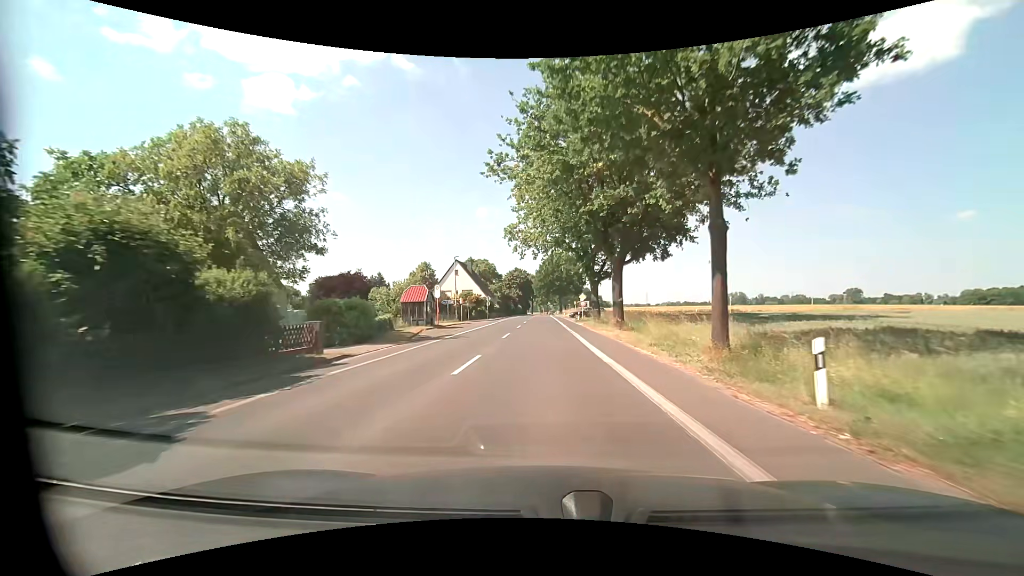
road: tertiary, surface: asphalt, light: Day
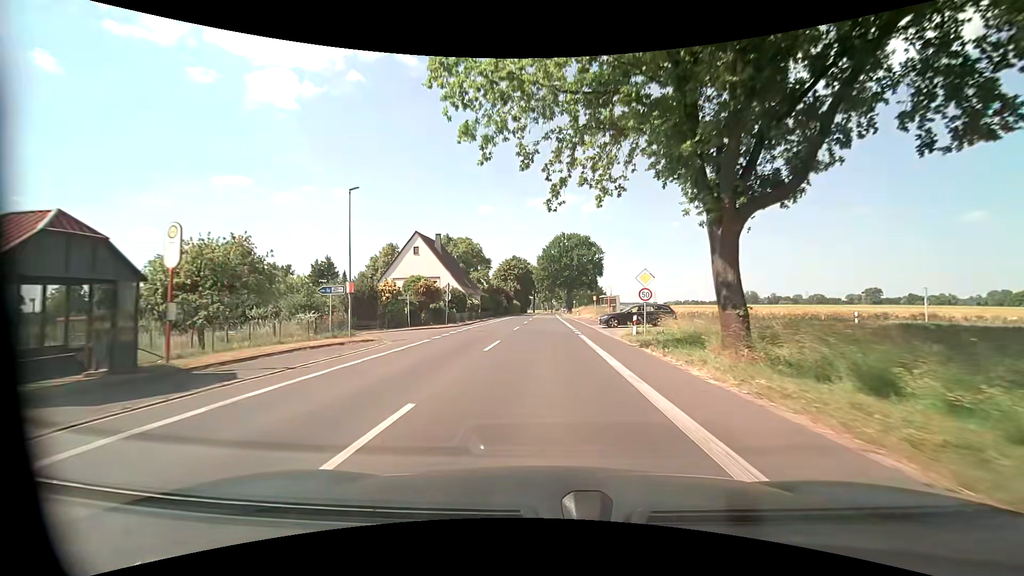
(-0.4, +32.3) m; -1°
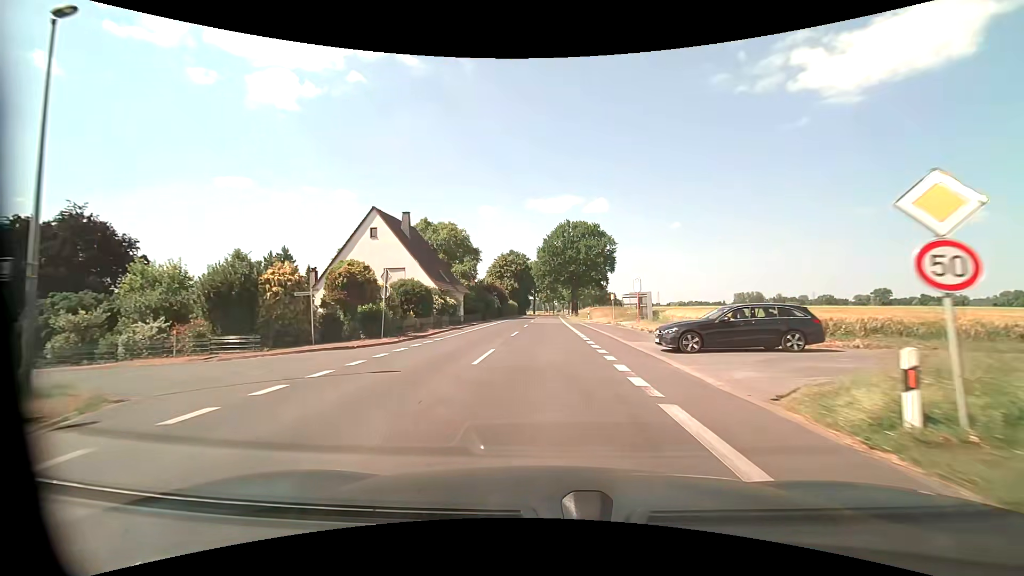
(+0.1, +16.2) m; 0°
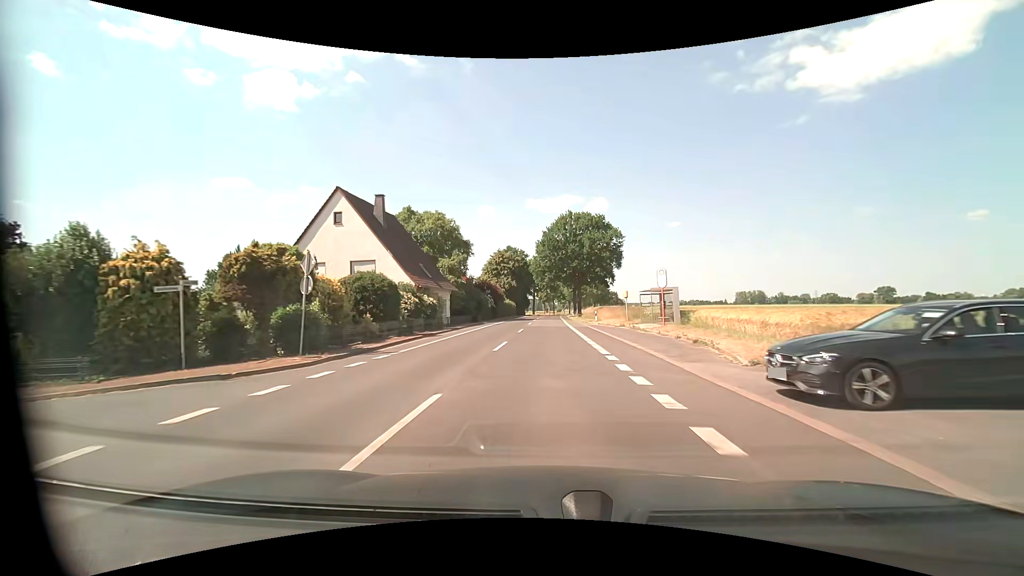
(0.0, +8.1) m; 0°
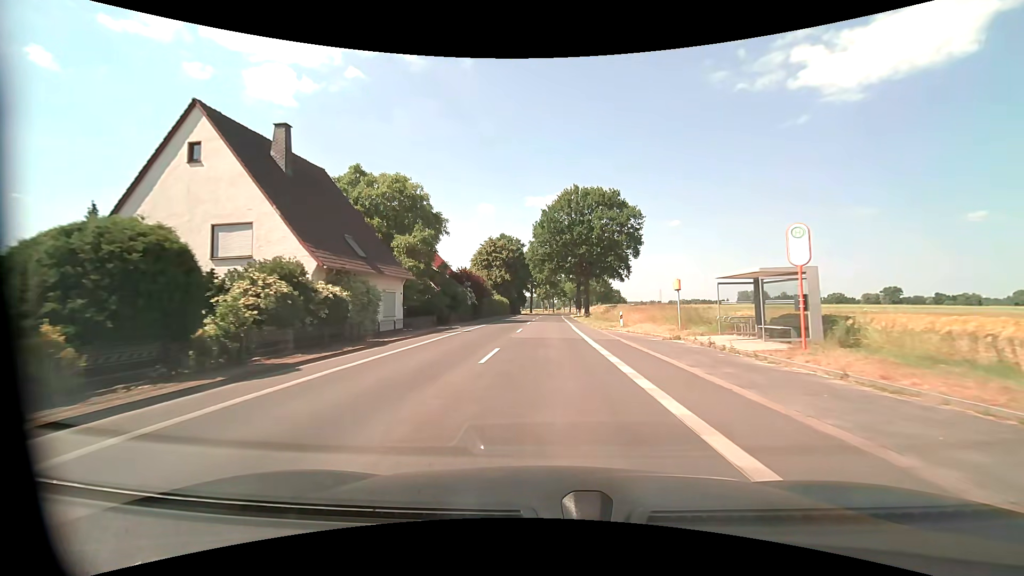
(0.0, +16.2) m; 0°
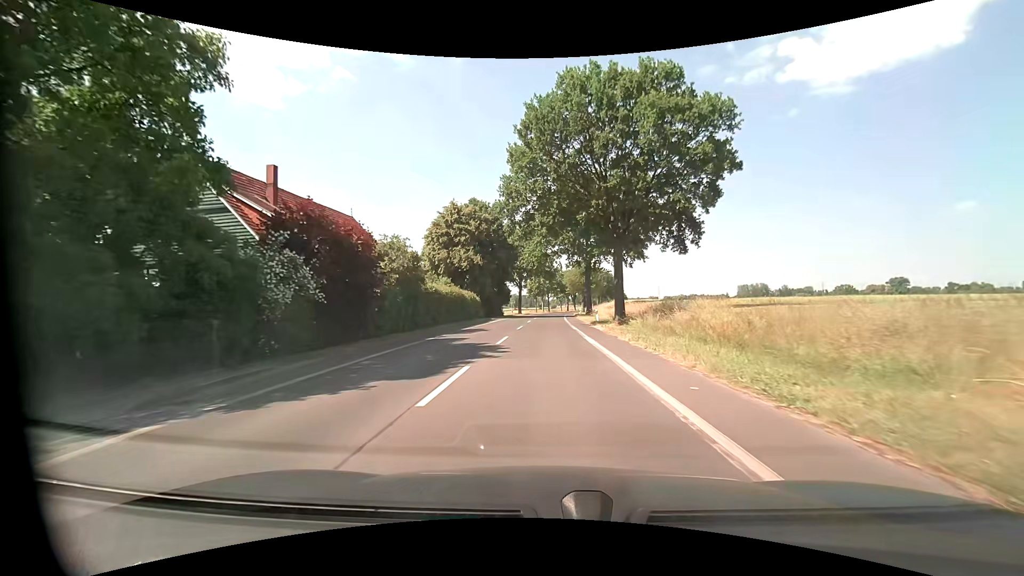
(+0.3, +32.5) m; +1°
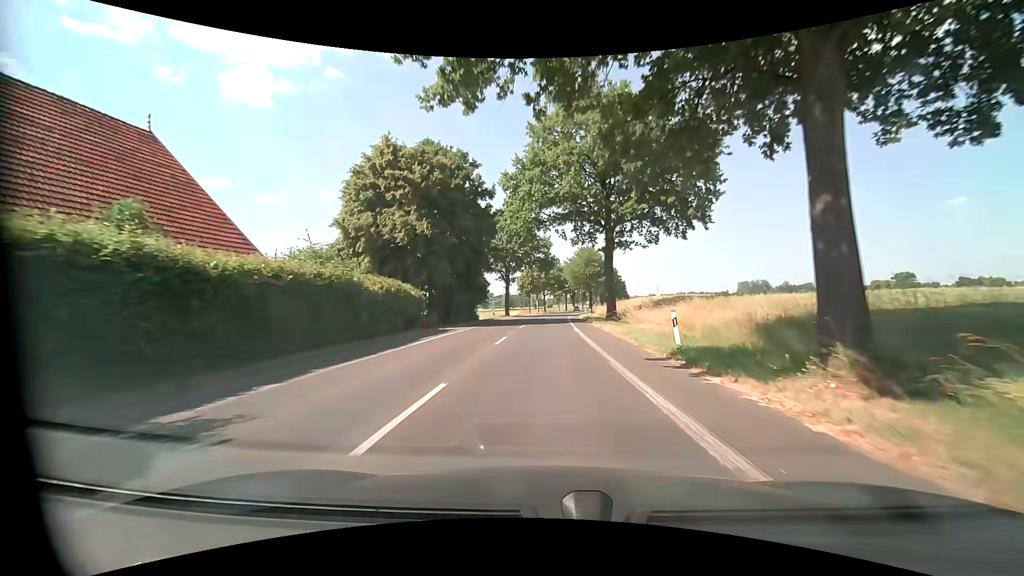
(+0.1, +24.3) m; 0°
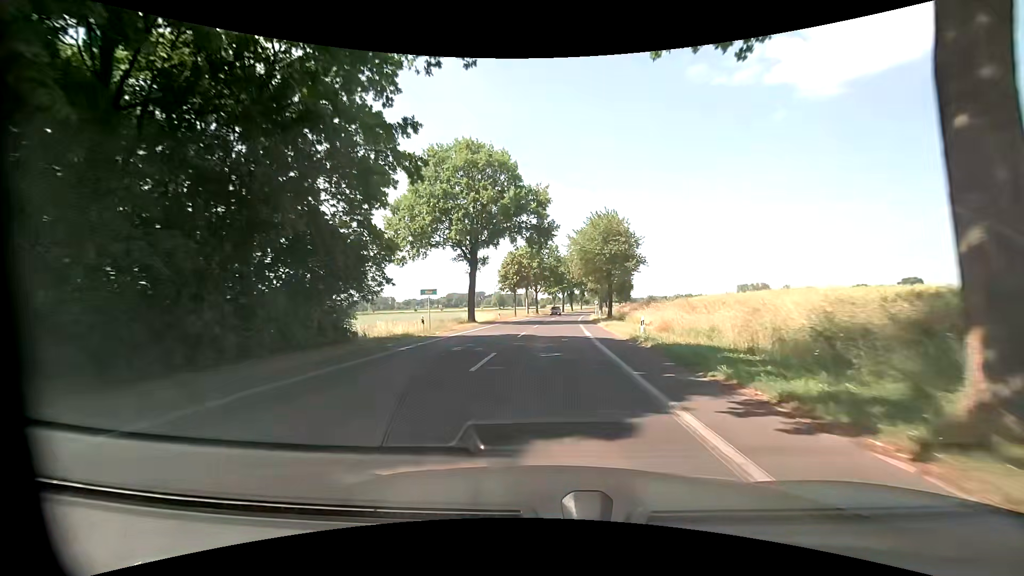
(+0.2, +32.5) m; +1°
(0, +10) (0, +20) (0, +30) (+1, +40) (+1, +50) (+2, +60) (+3, +70) (+4, +80) (+5, +90) (+6, +100) m
